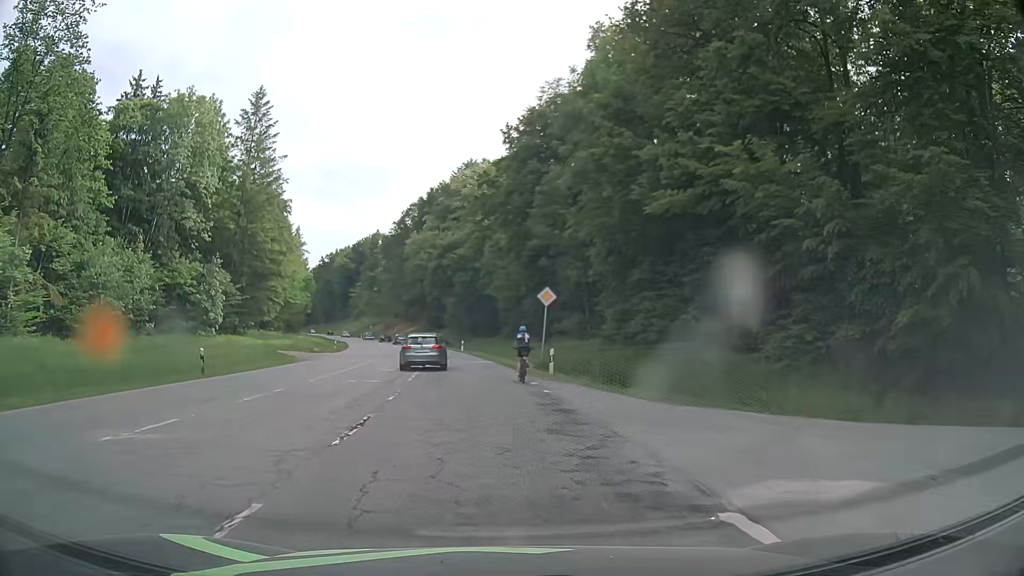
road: secondary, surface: asphalt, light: Day
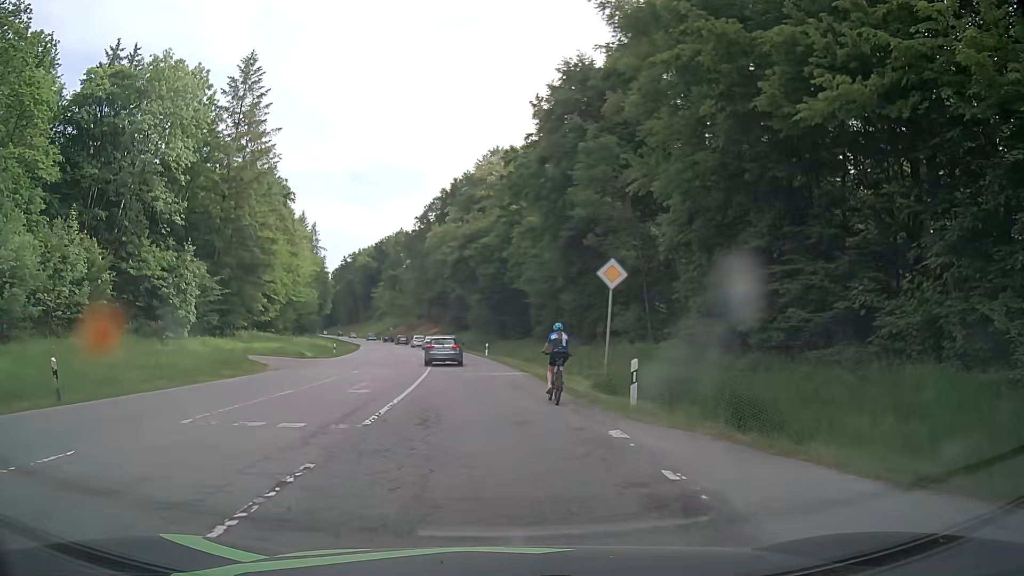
(-0.2, +10.1) m; -3°
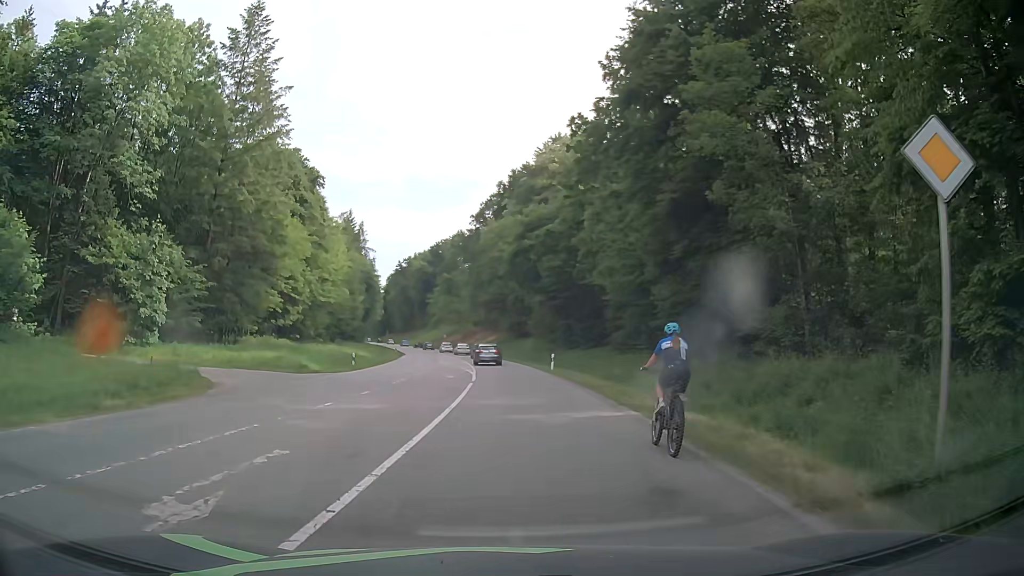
(-0.4, +12.2) m; -5°
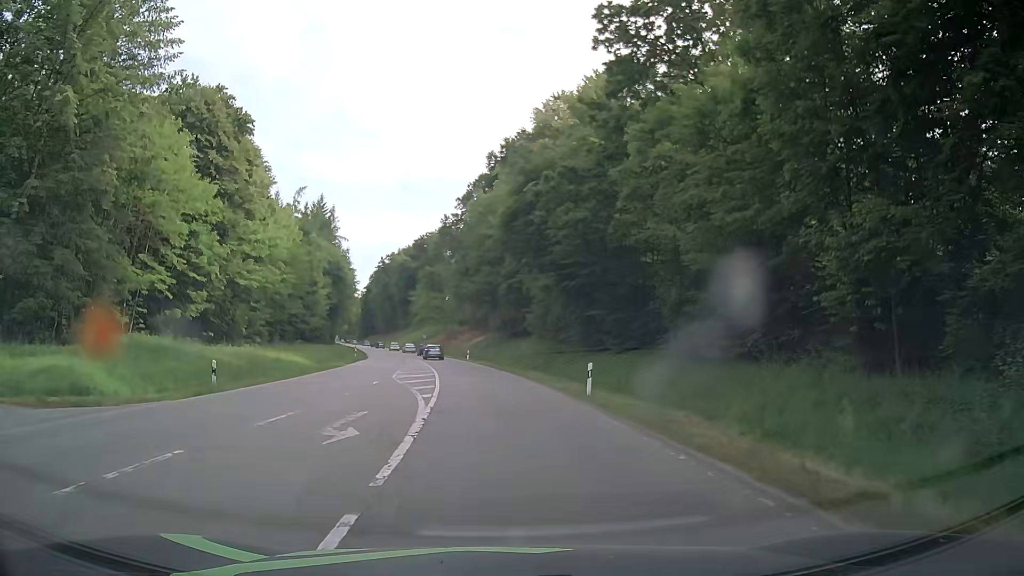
(0.0, +19.8) m; +1°
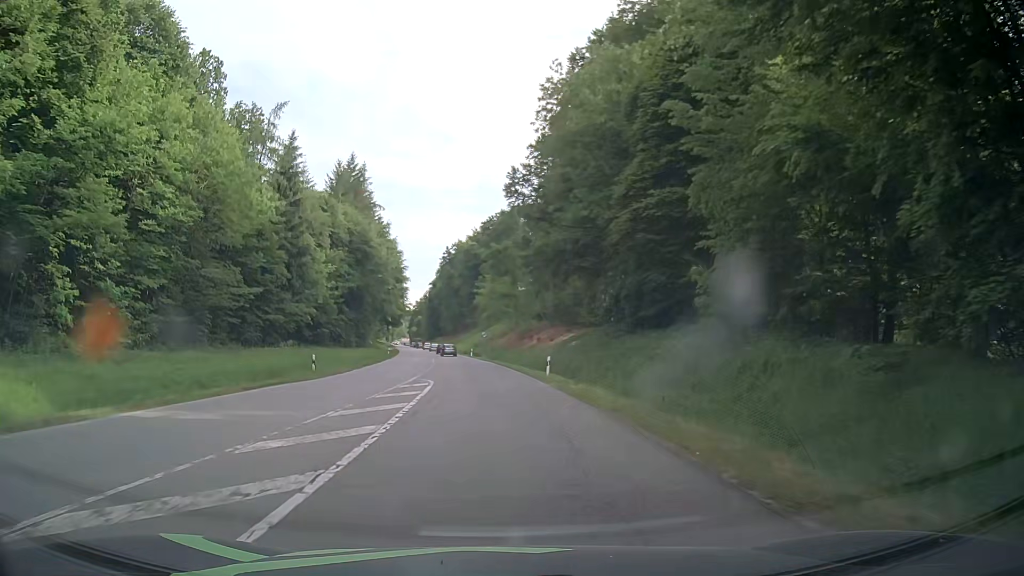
(-1.7, +36.3) m; -7°
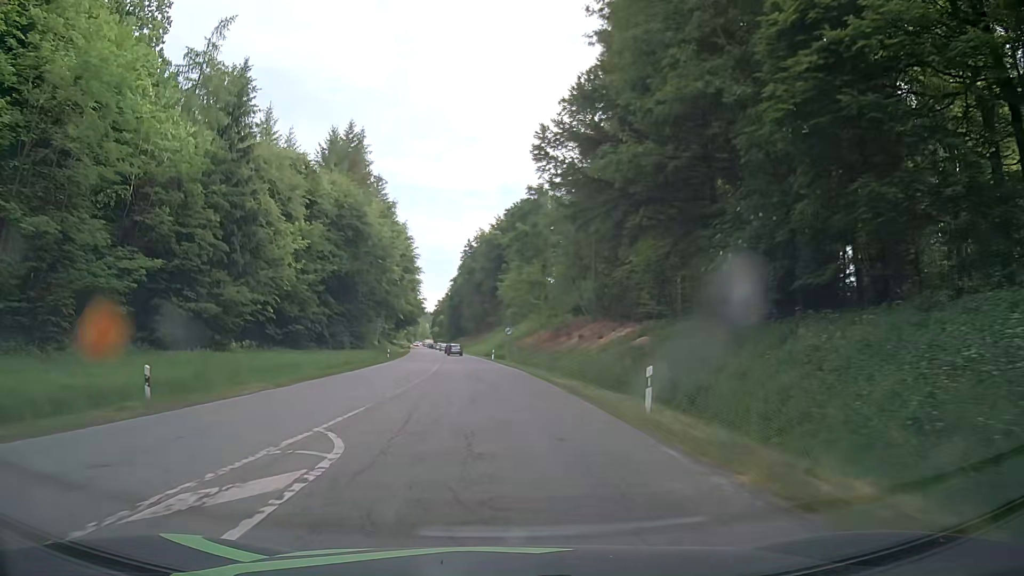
(-0.1, +18.4) m; -2°
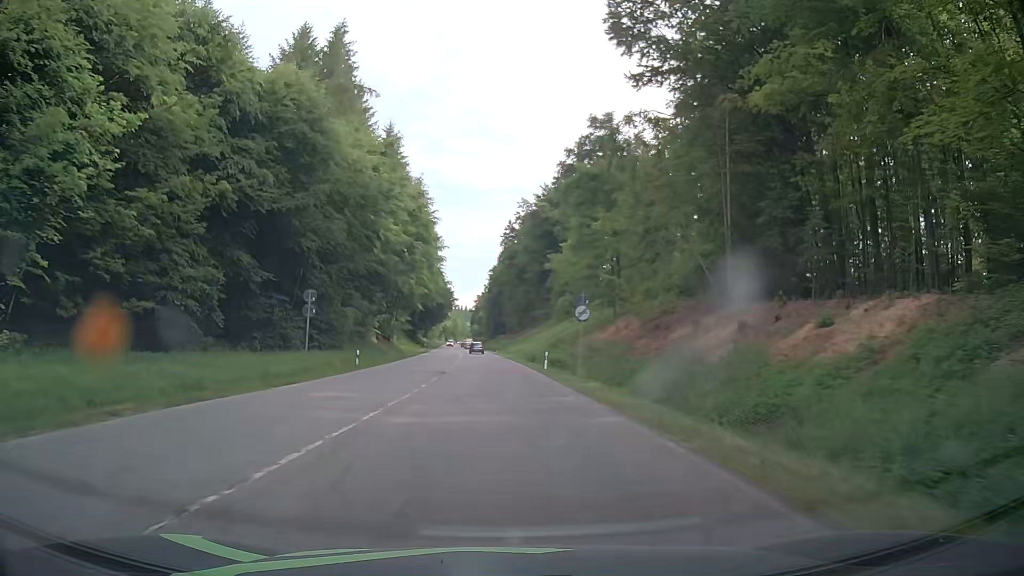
(-0.9, +31.1) m; -3°
